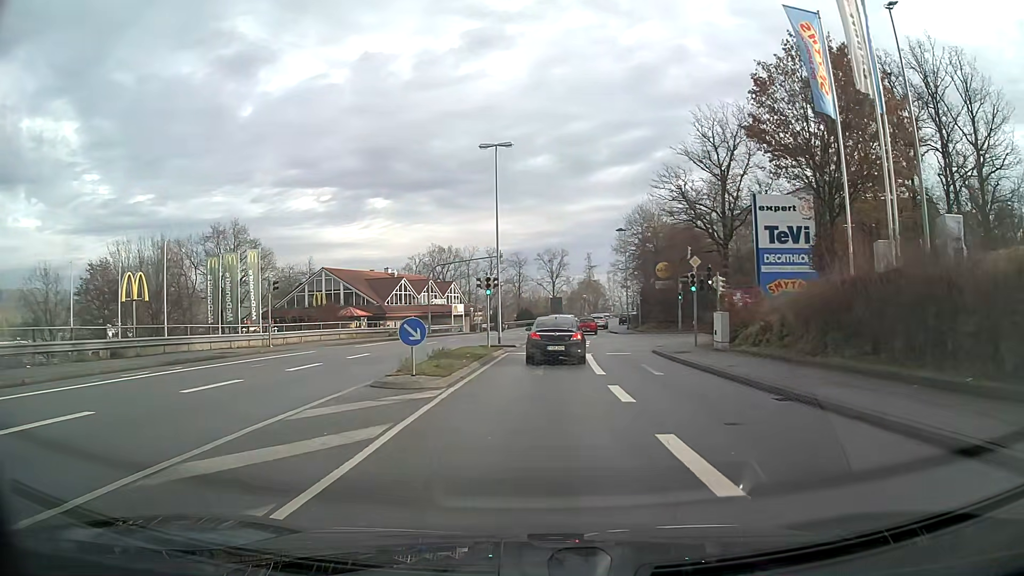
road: tertiary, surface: asphalt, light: Day
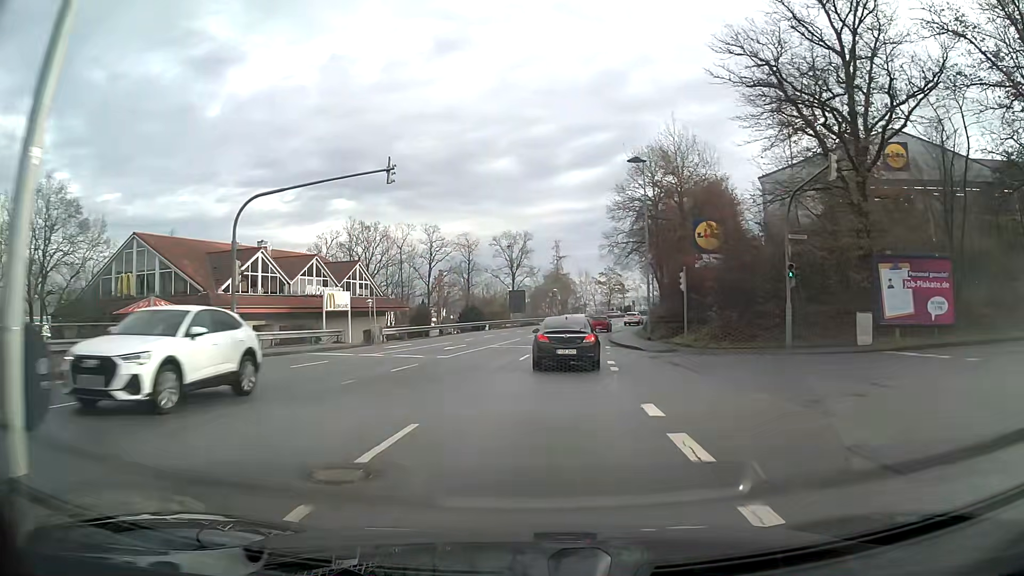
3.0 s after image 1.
(+0.9, +31.0) m; +4°
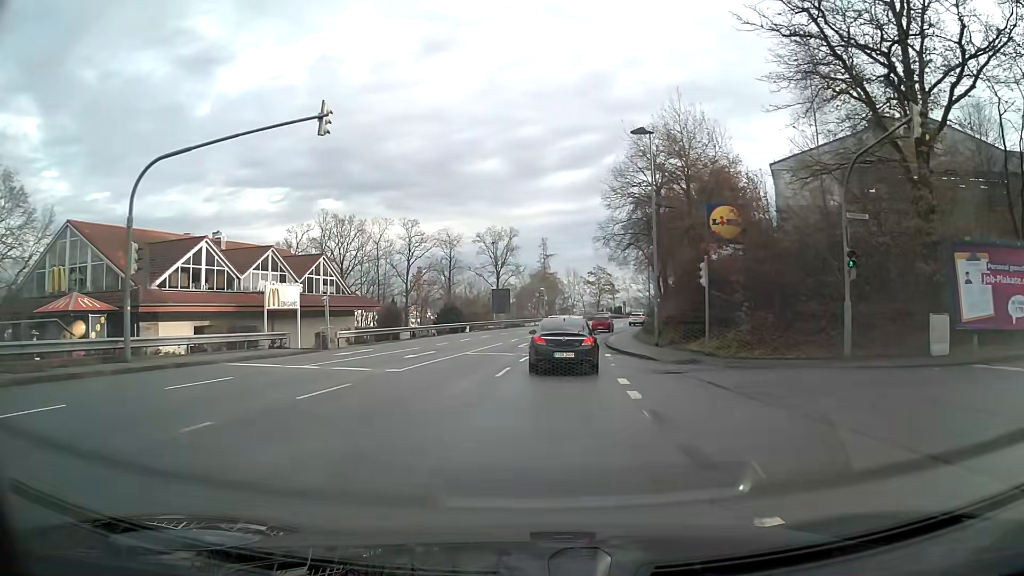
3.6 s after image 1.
(+0.1, +6.3) m; +1°
